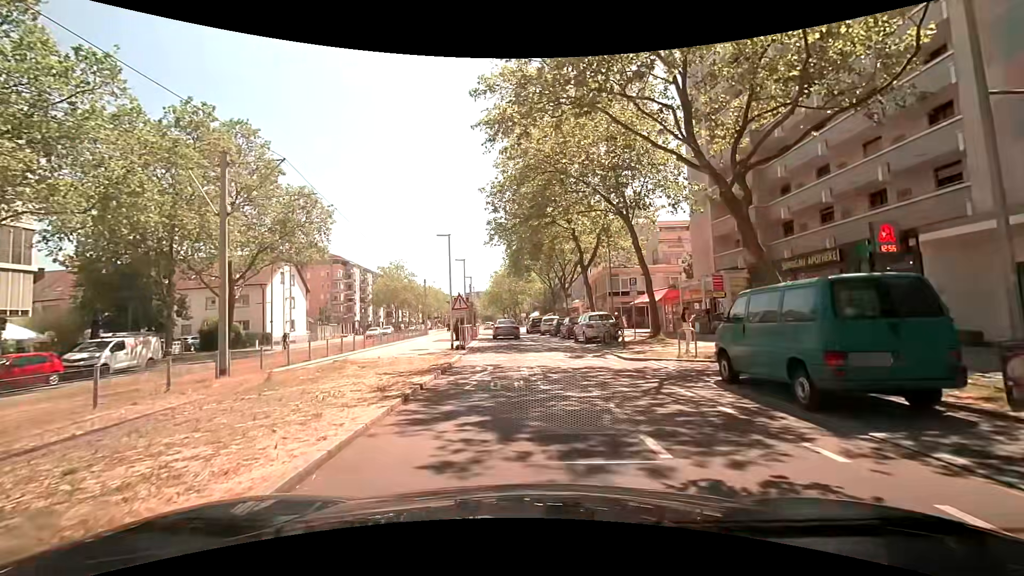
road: tertiary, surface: paving_stones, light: Day
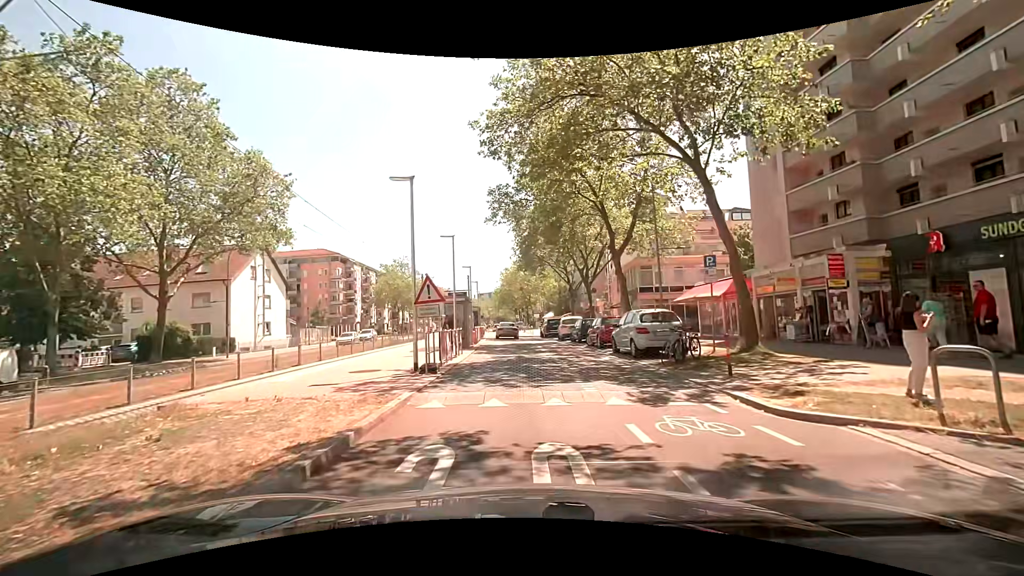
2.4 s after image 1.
(+0.1, +9.3) m; -1°
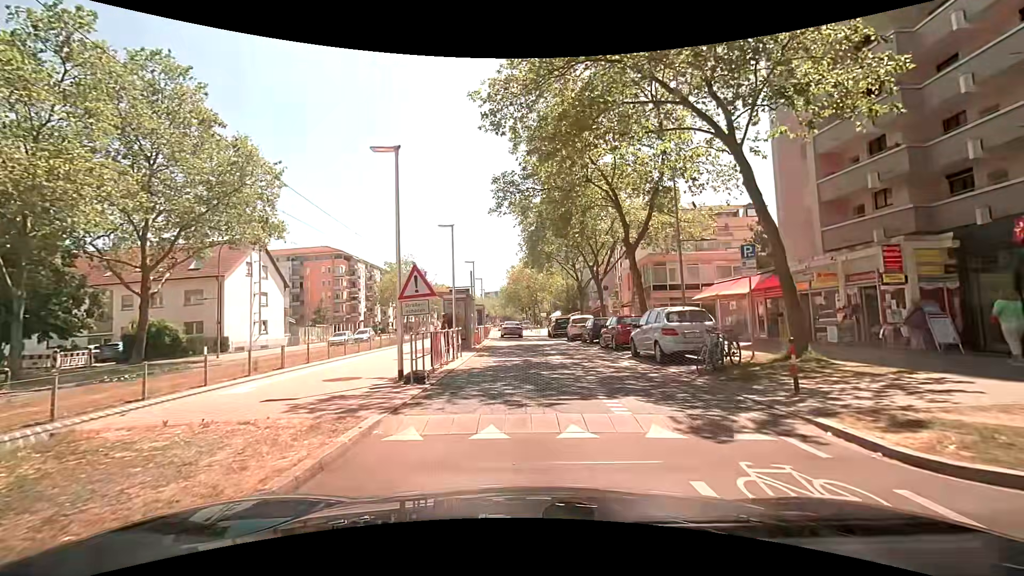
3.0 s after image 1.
(+0.1, +2.2) m; 0°
